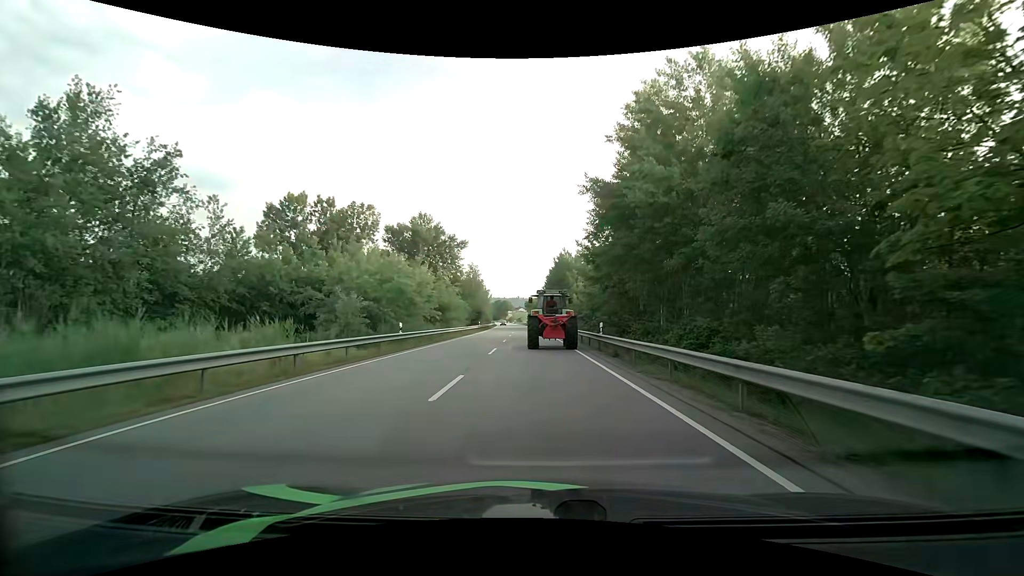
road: primary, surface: asphalt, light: Day
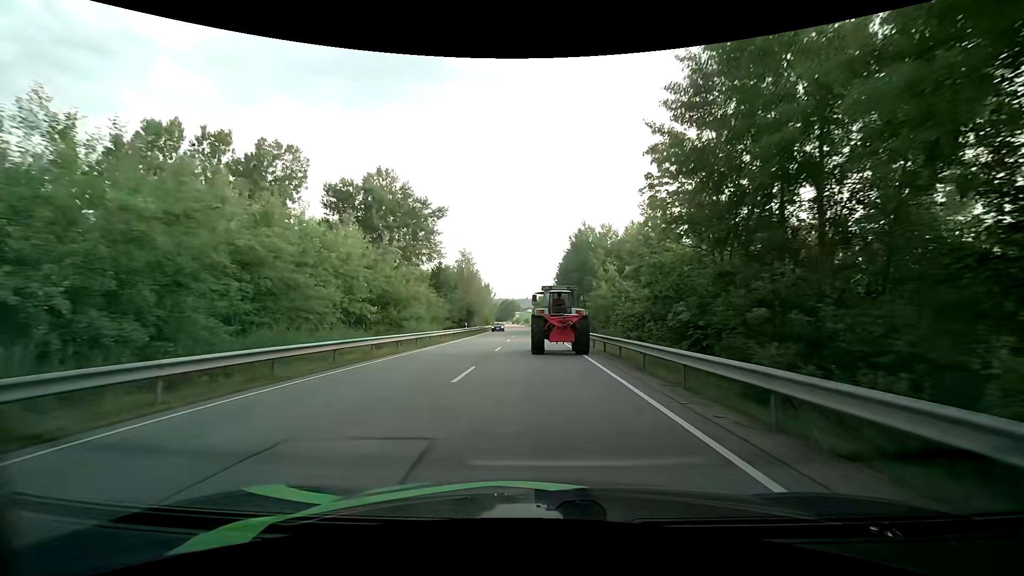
(0.0, +21.7) m; -1°
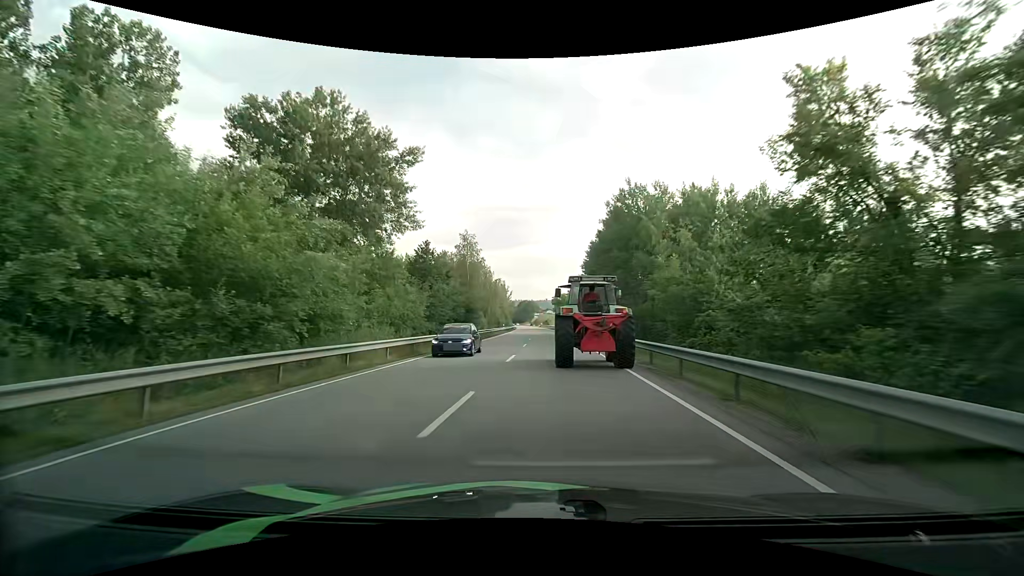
(-0.2, +17.6) m; -2°
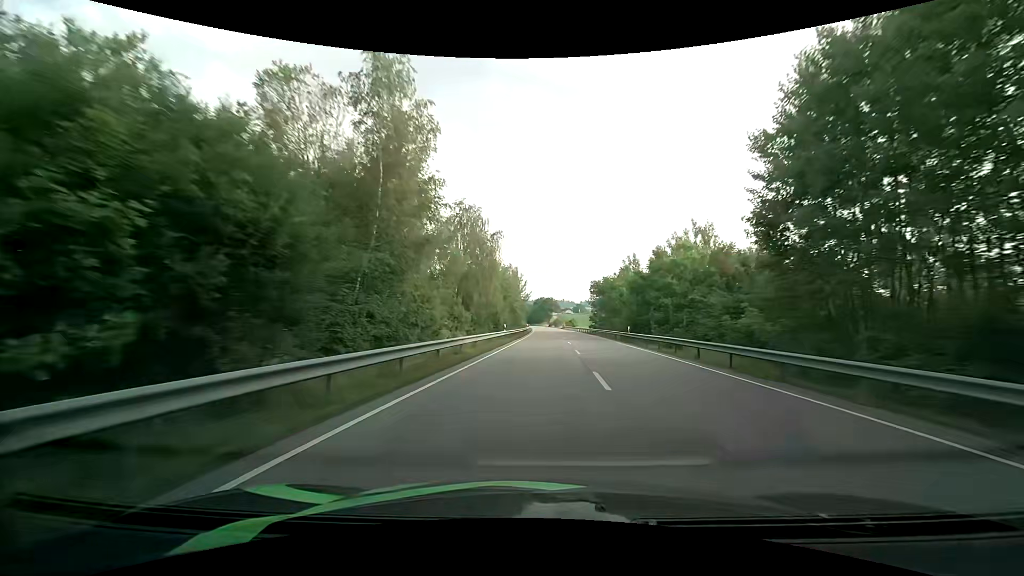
(-1.9, +44.6) m; -2°
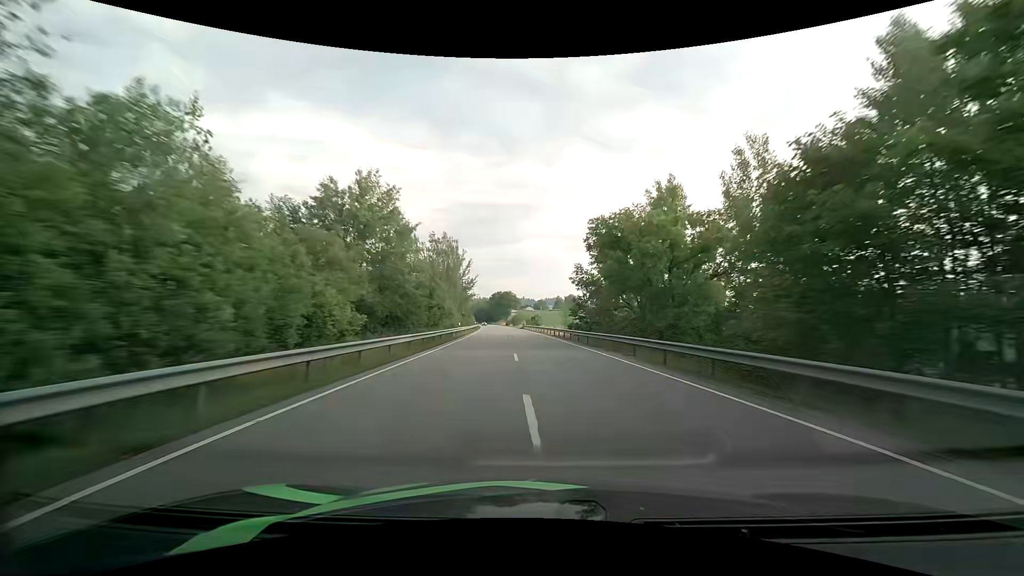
(+2.0, +41.7) m; +5°
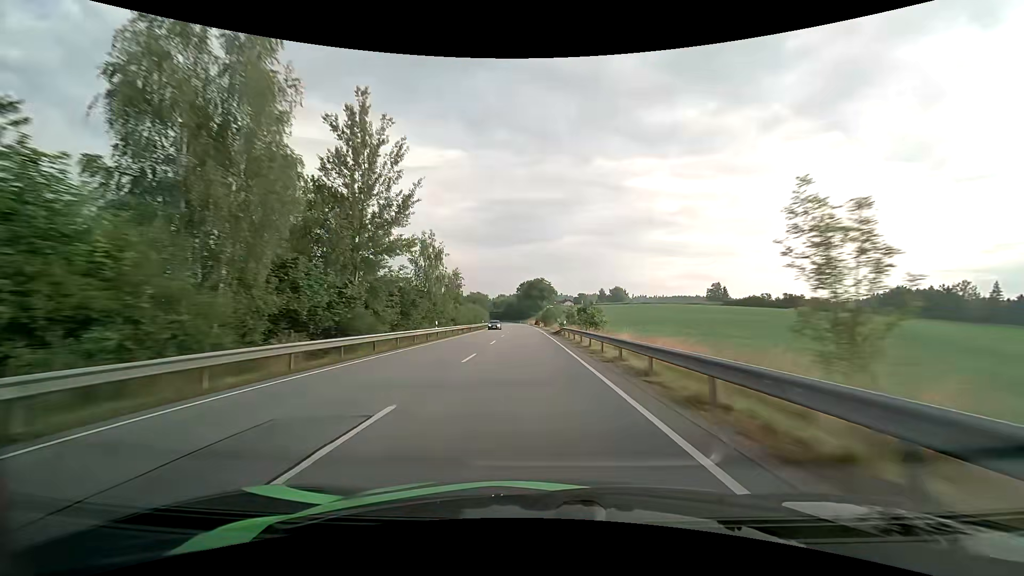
(-1.5, +61.7) m; -4°
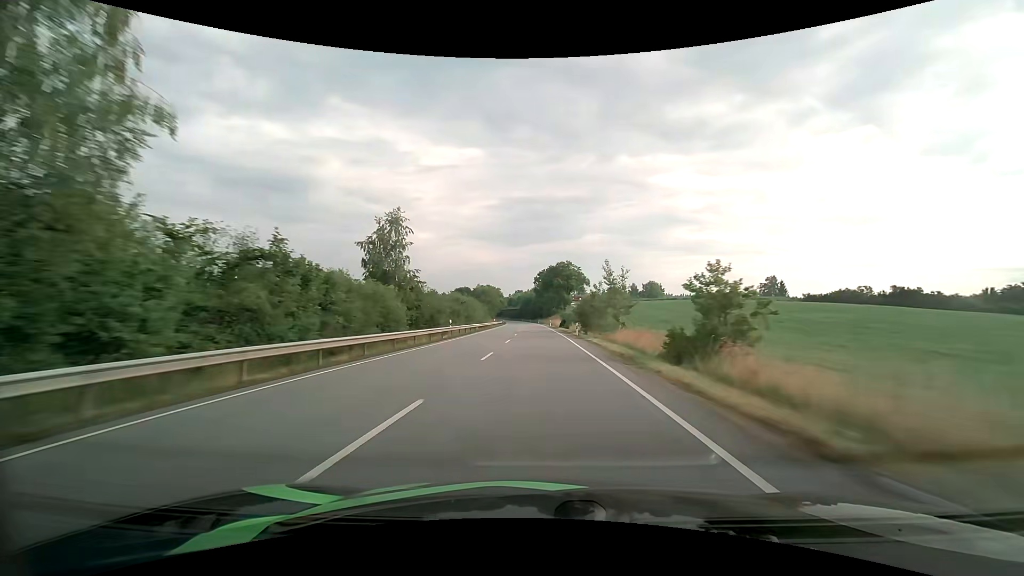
(-1.4, +47.8) m; -3°
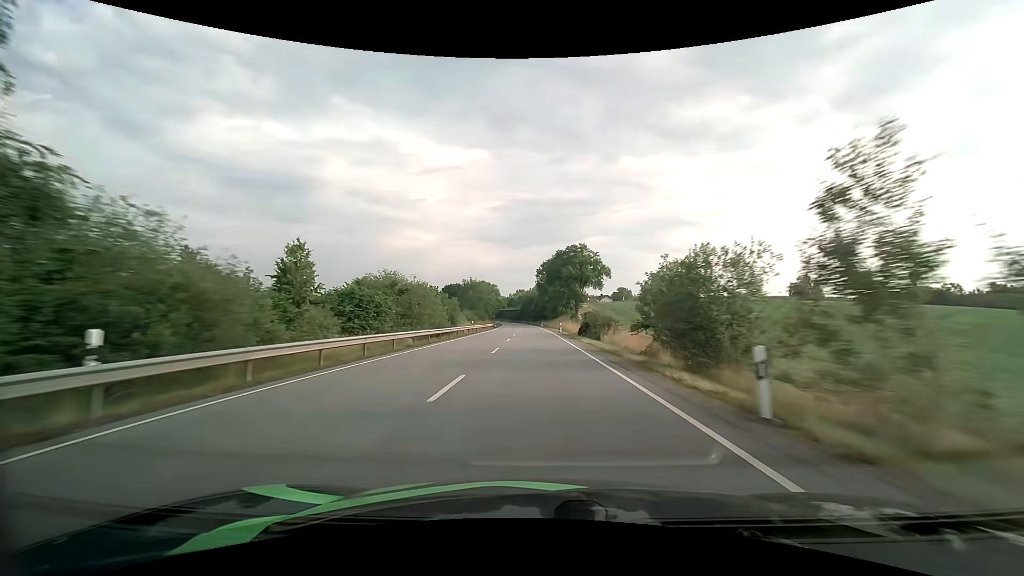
(-0.1, +32.2) m; 0°
(0, +10) (0, +20) (0, +30) (0, +40) (-1, +50) (-1, +60) (-1, +70) (-1, +80) (-2, +90) (-2, +100) m
